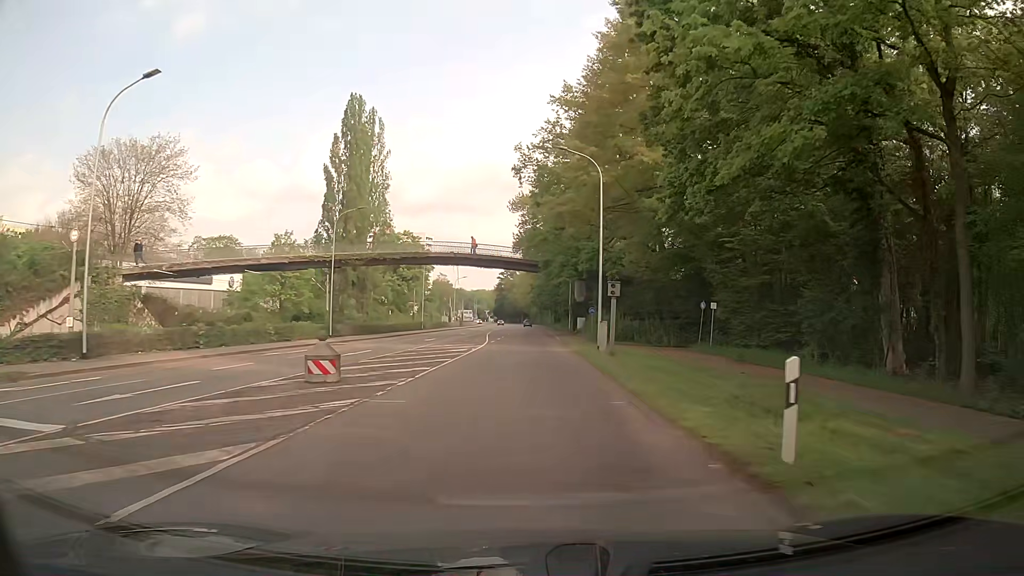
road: secondary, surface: asphalt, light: Day
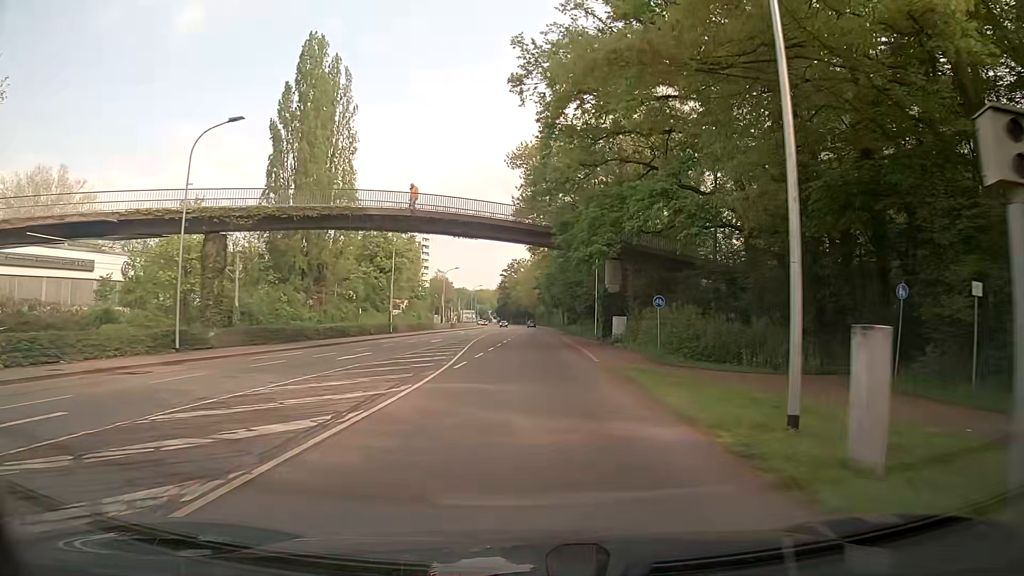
(-0.2, +22.6) m; -1°
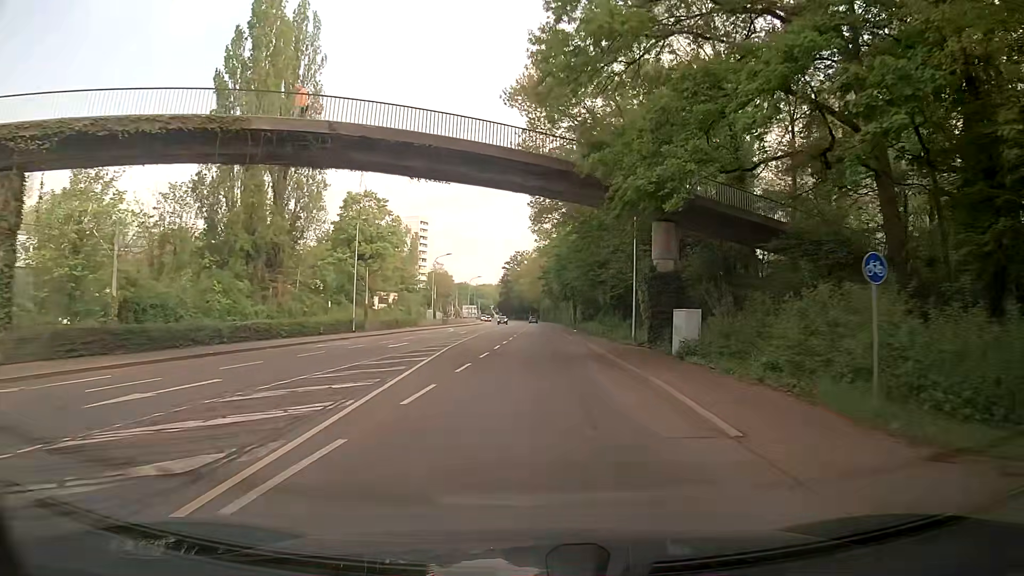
(+0.1, +15.2) m; 0°
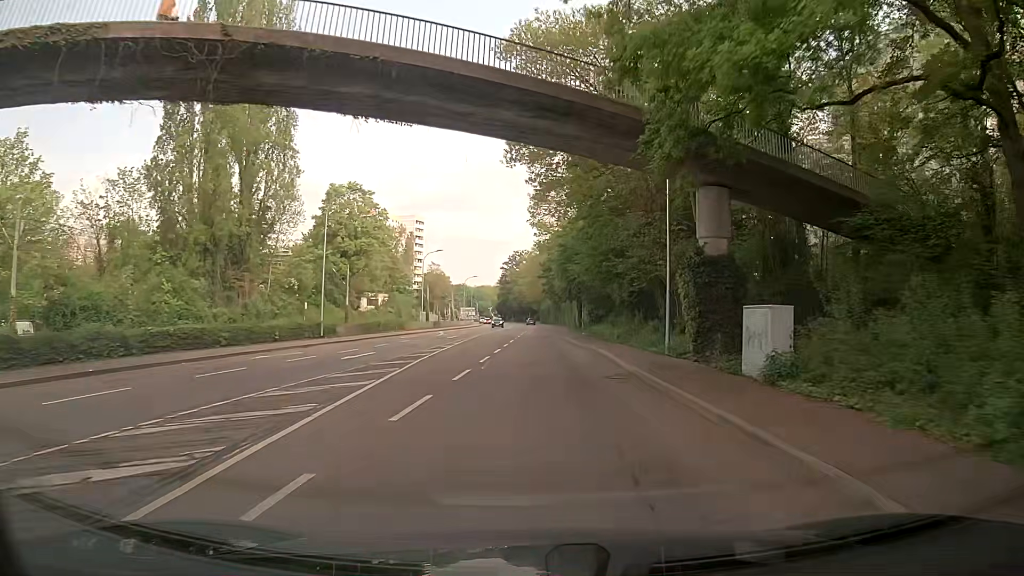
(+0.1, +7.7) m; +1°
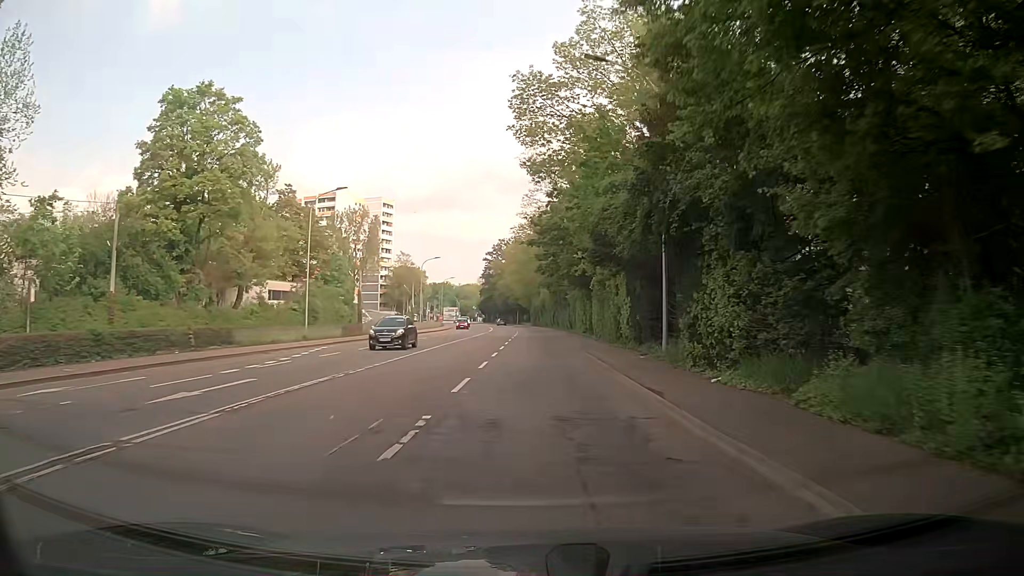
(-0.1, +38.7) m; 0°
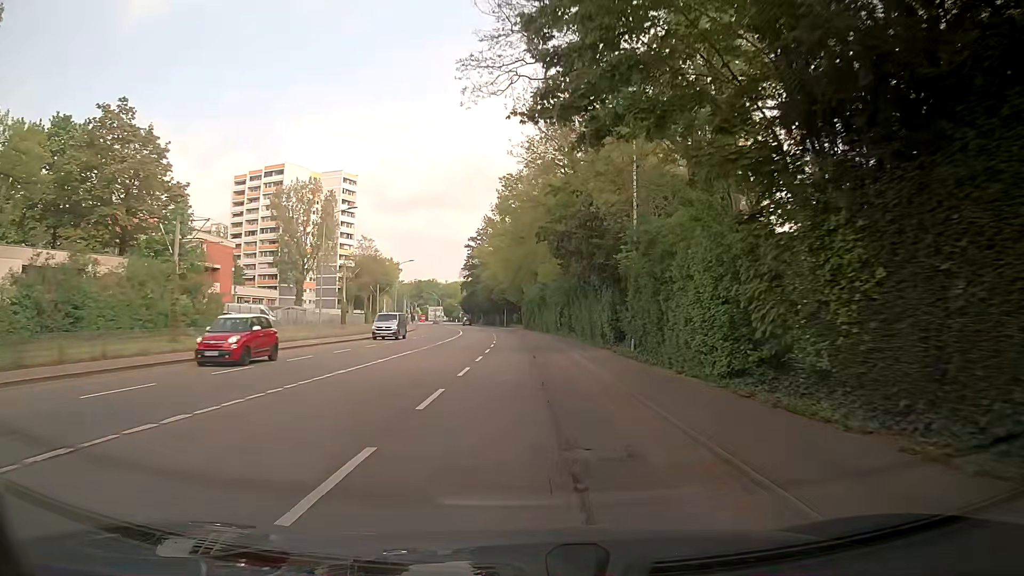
(+0.4, +38.5) m; +1°
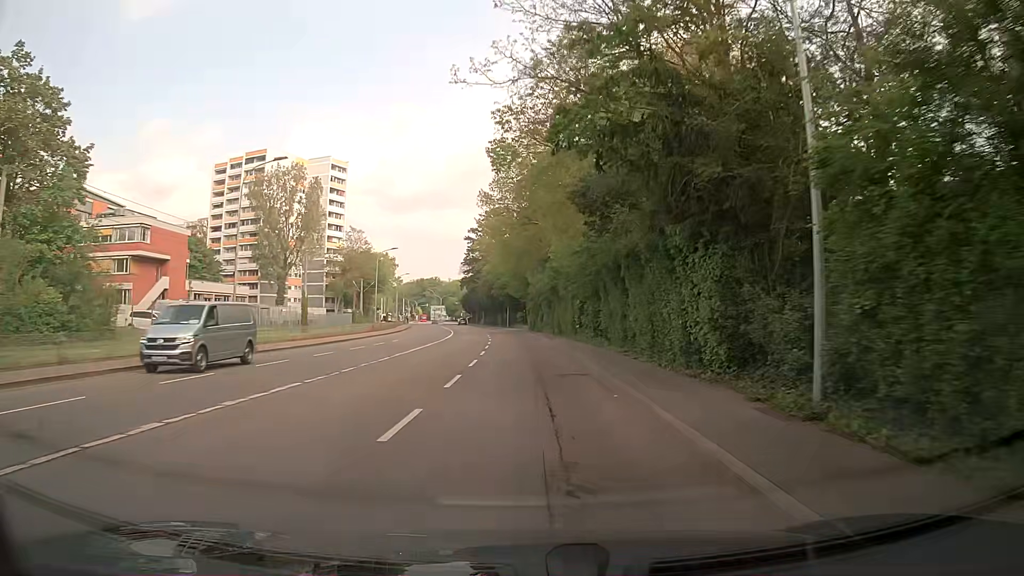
(-0.1, +15.0) m; 0°
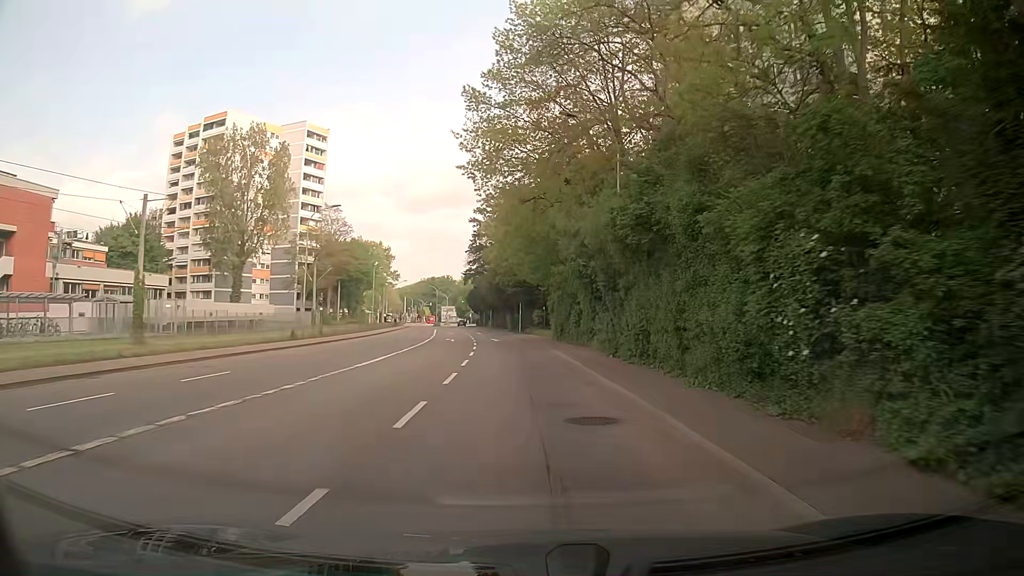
(-0.7, +29.5) m; -2°
